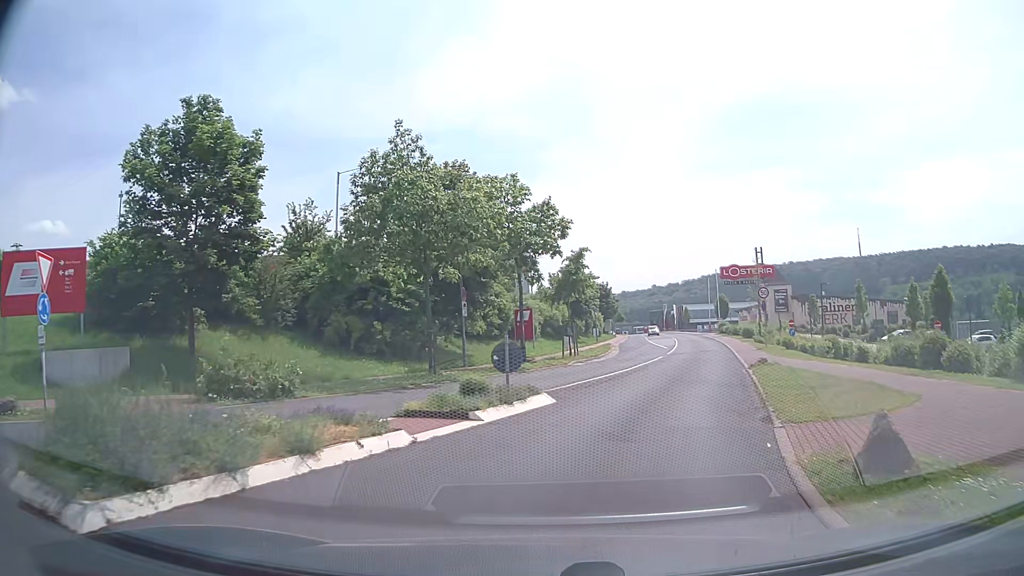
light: Day
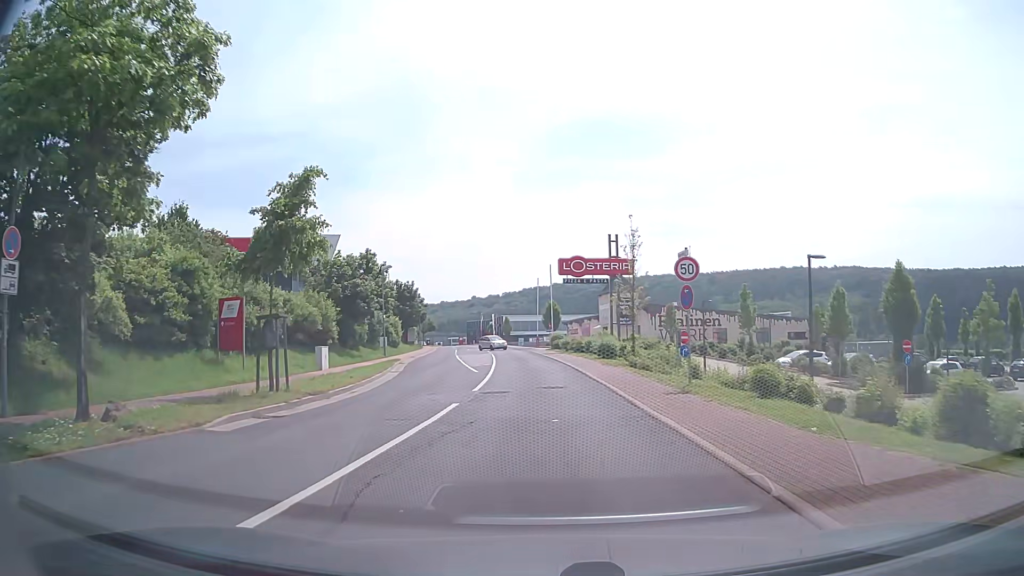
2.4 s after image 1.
(+3.5, +18.1) m; +16°
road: unclassified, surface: asphalt
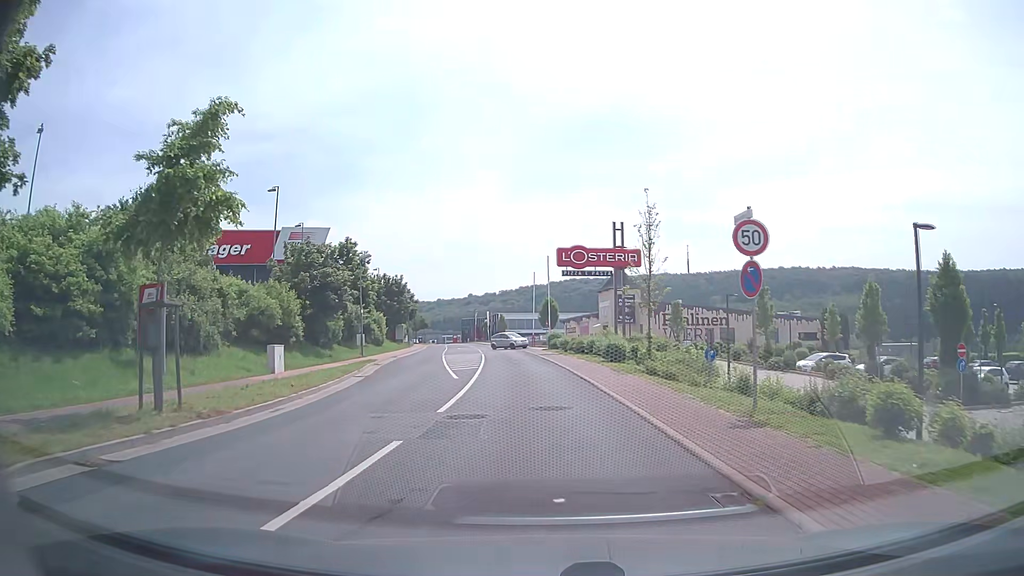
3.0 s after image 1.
(0.0, +5.3) m; 0°
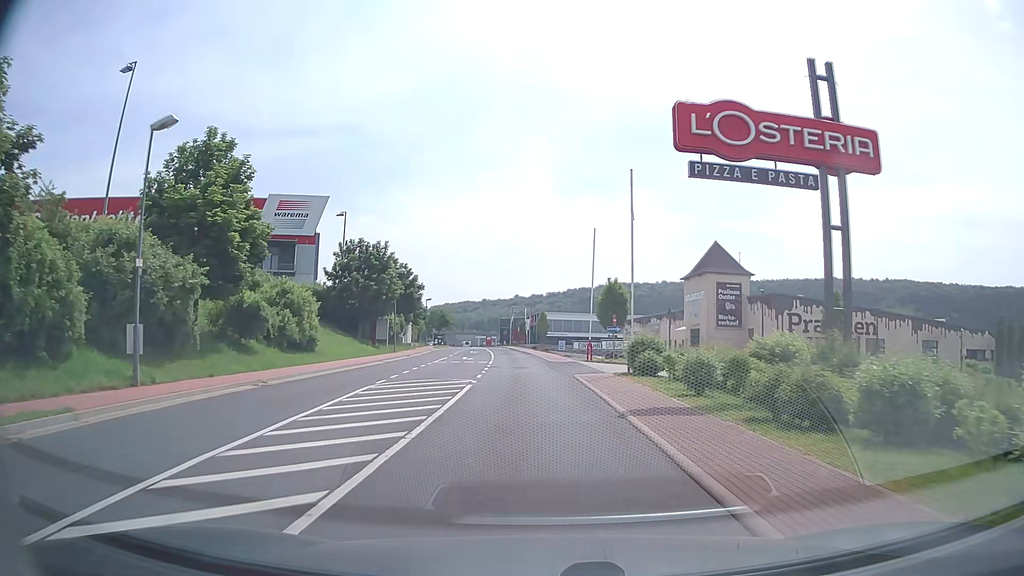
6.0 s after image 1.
(-0.6, +29.1) m; -3°
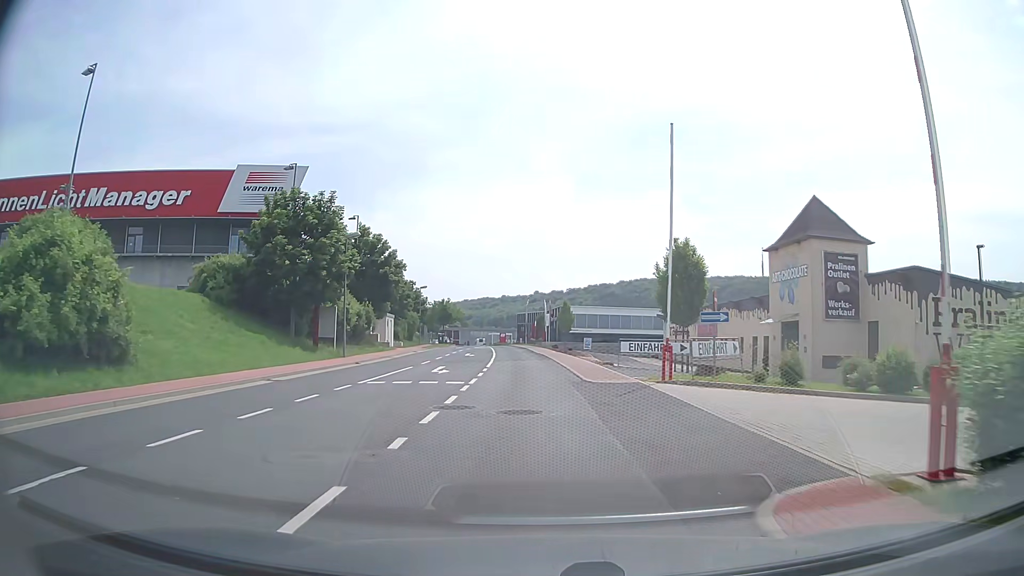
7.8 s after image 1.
(-0.2, +18.4) m; -2°
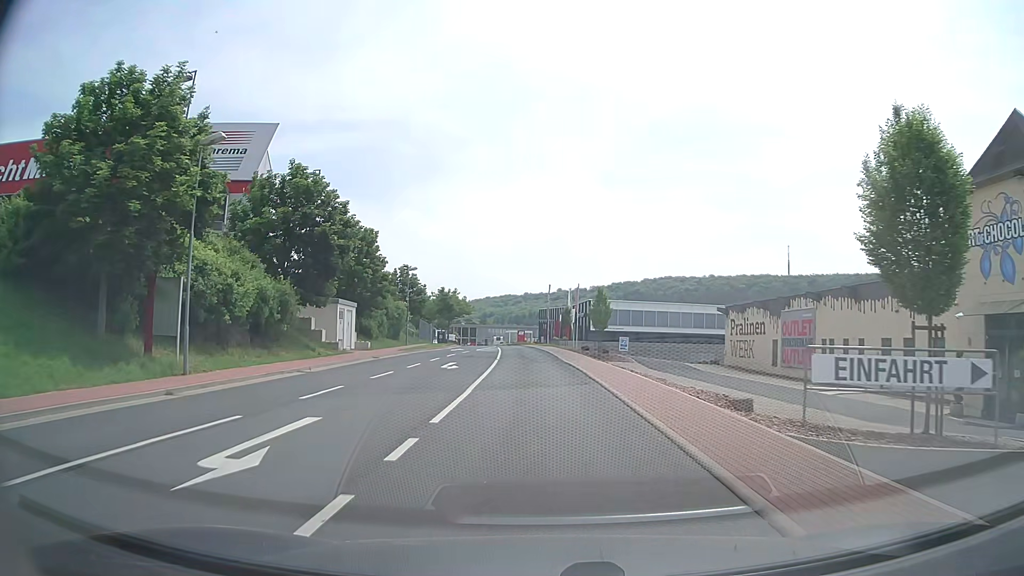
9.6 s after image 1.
(-0.3, +18.5) m; -2°
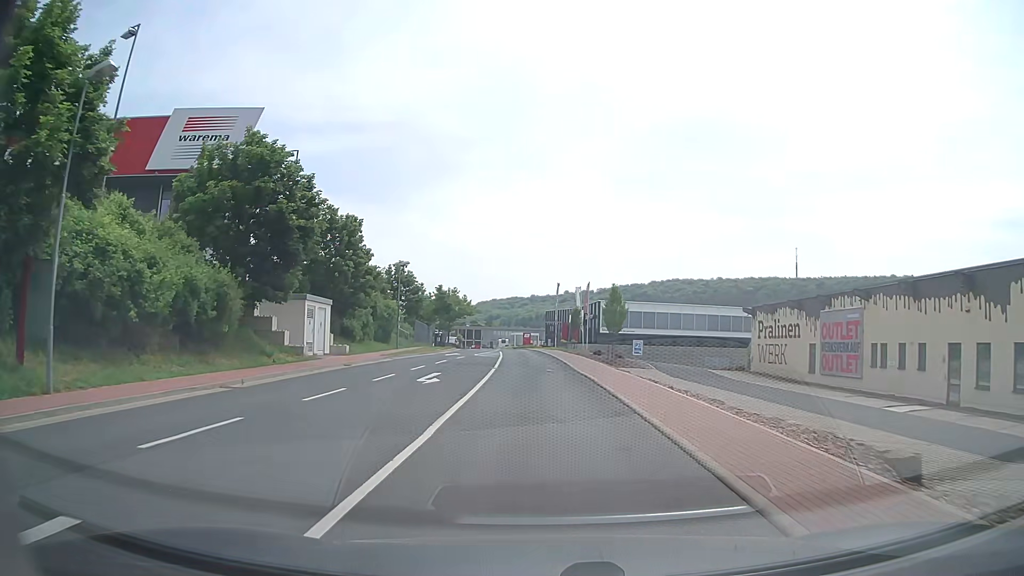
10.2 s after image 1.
(0.0, +6.2) m; -1°
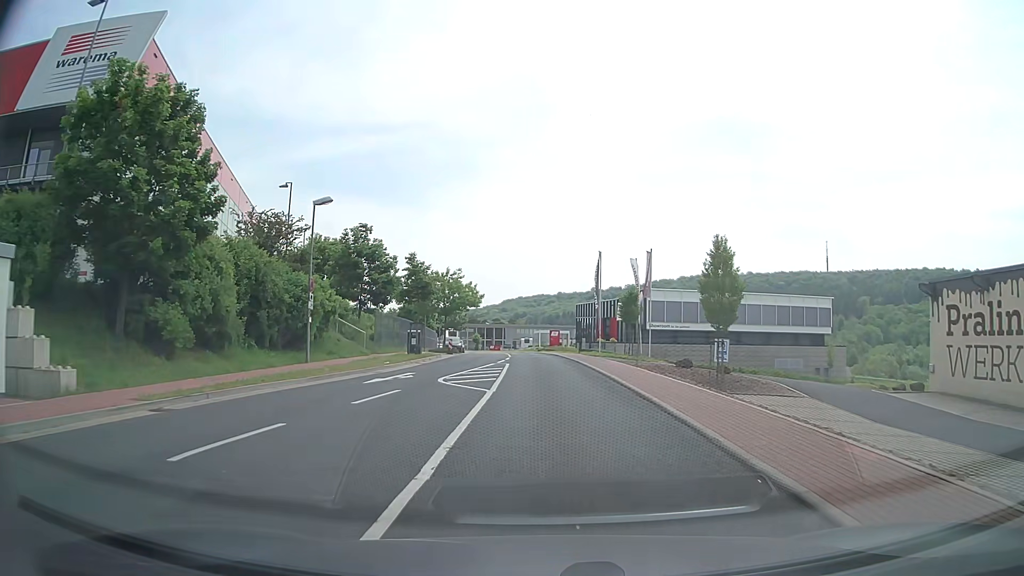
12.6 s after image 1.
(-0.6, +24.6) m; -2°
